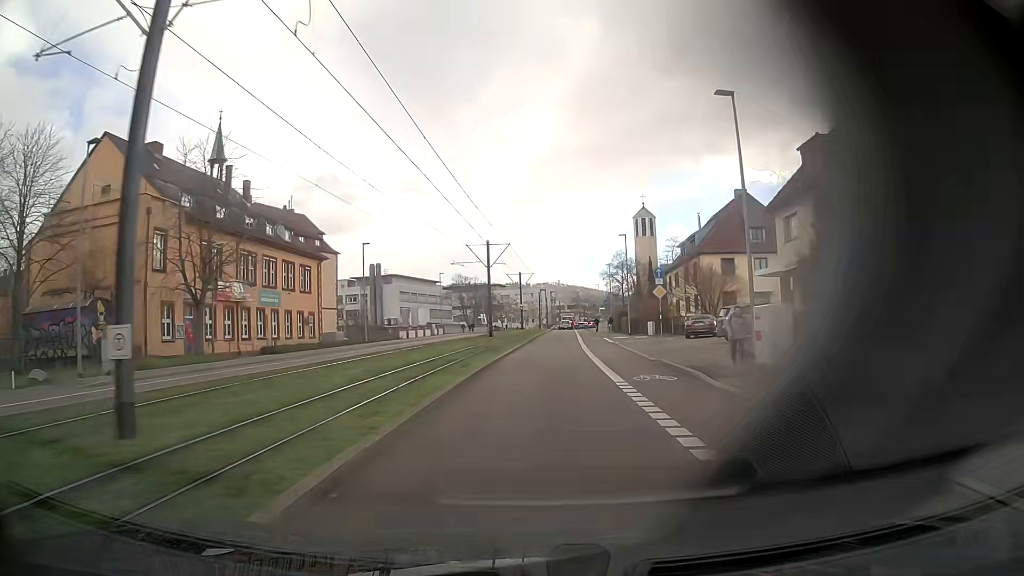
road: secondary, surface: asphalt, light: Day
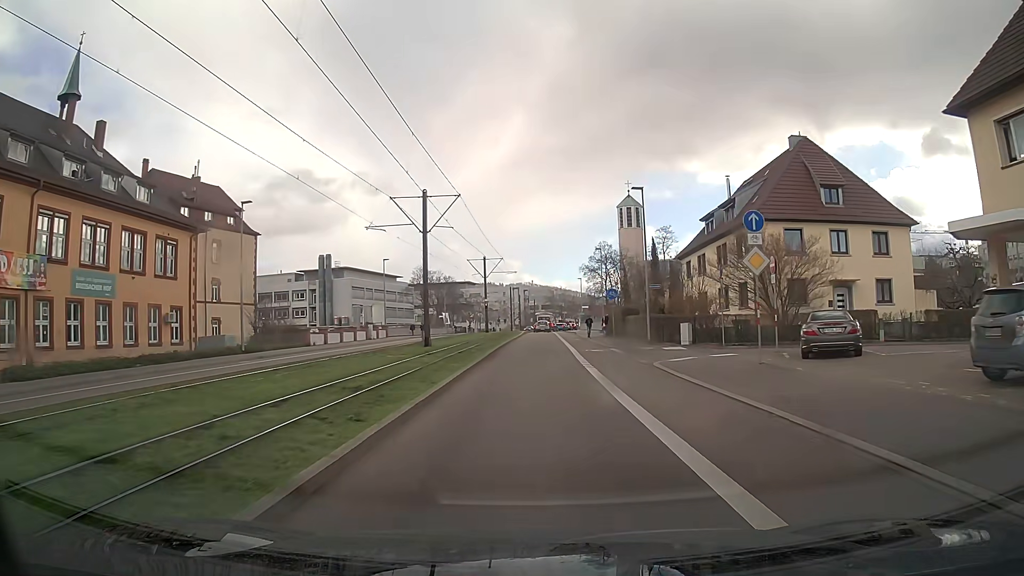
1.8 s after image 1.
(+0.4, +20.1) m; +2°
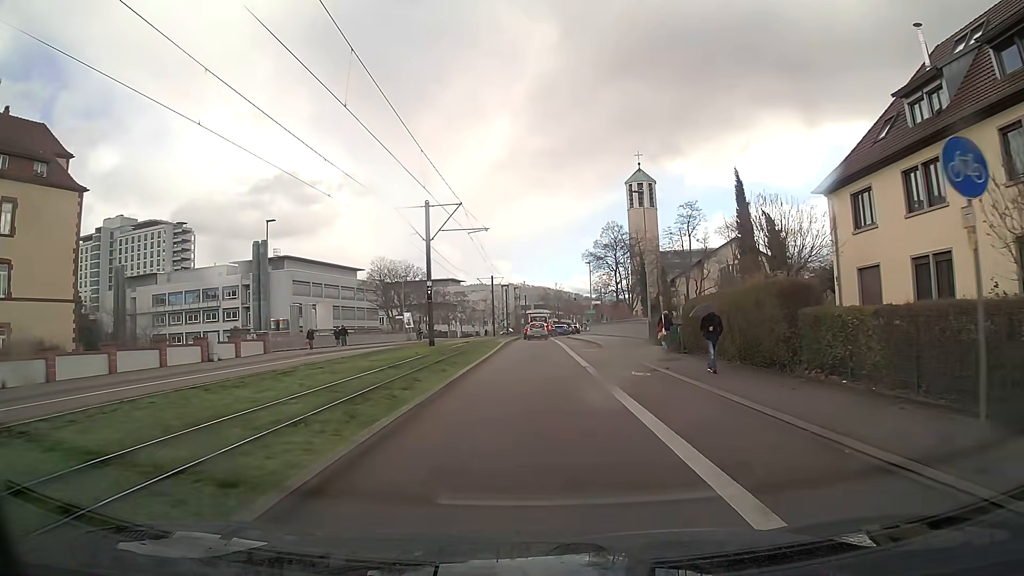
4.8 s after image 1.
(+0.3, +30.7) m; +1°
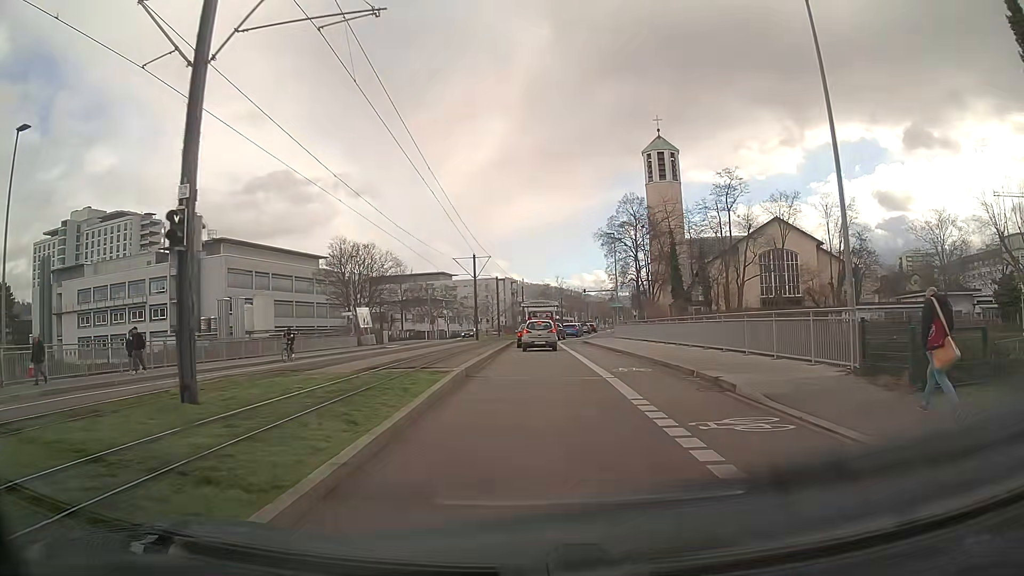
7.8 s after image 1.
(0.0, +23.9) m; 0°
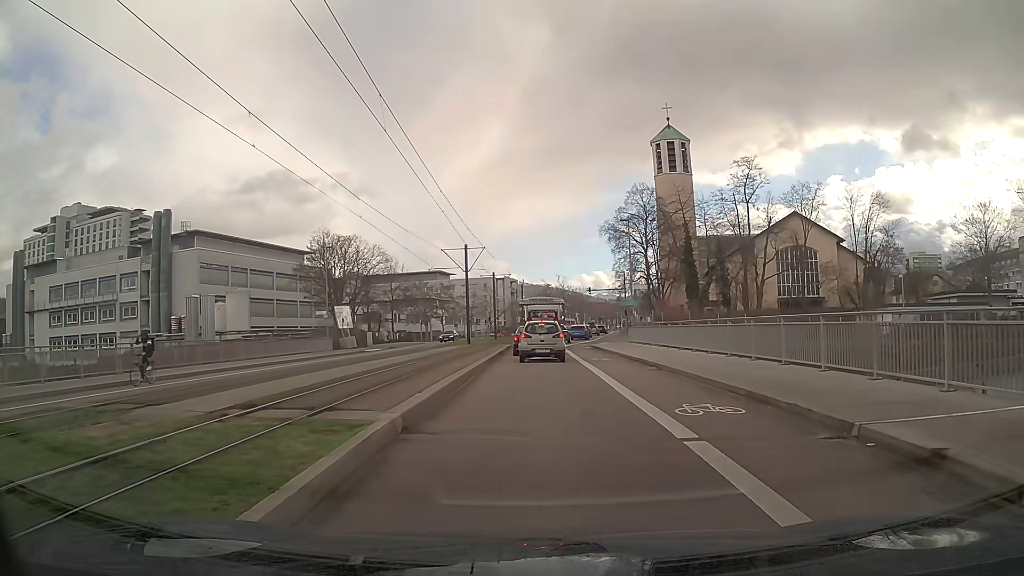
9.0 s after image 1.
(0.0, +7.7) m; 0°
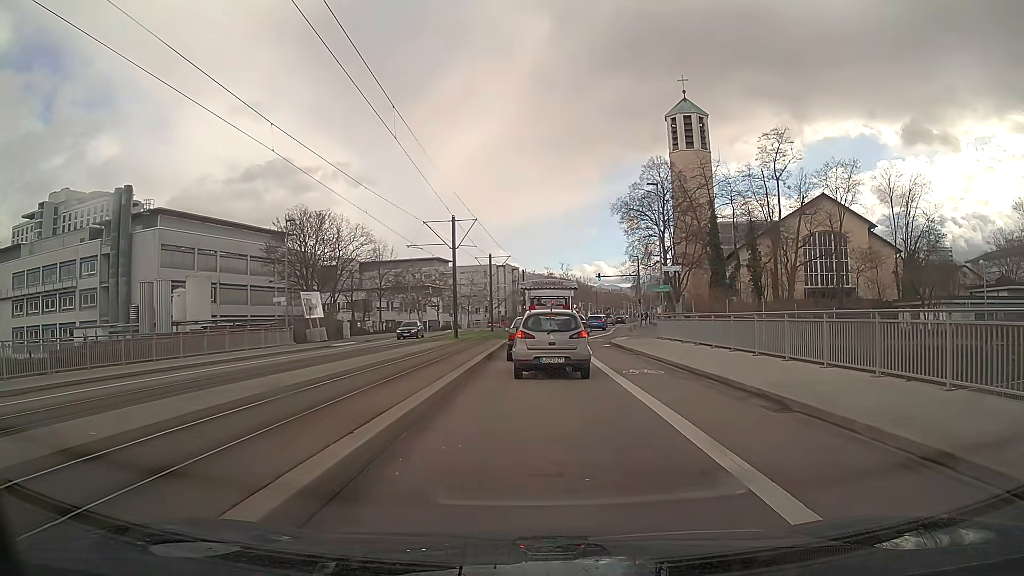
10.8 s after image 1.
(0.0, +9.5) m; 0°
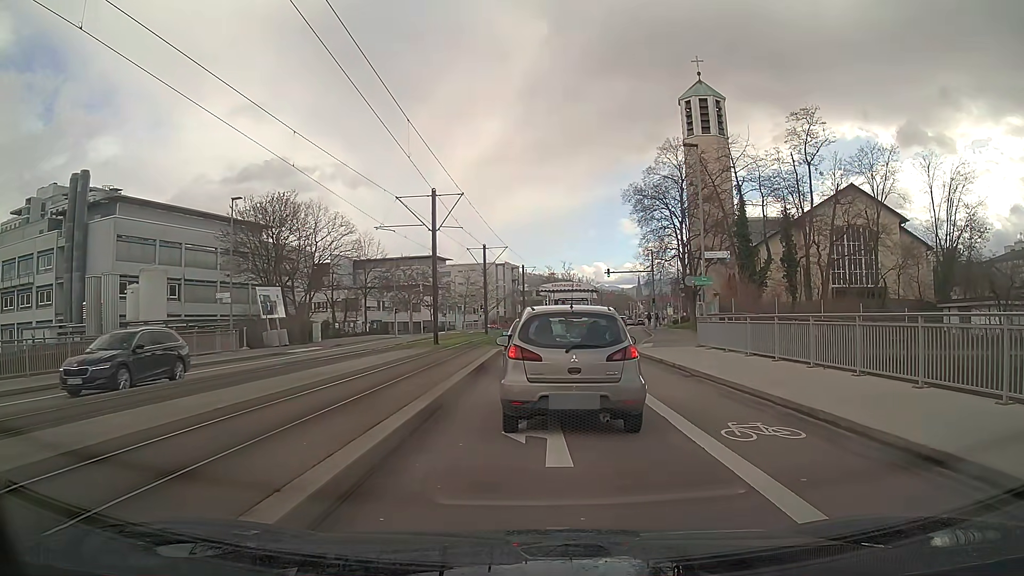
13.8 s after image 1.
(0.0, +8.5) m; 0°
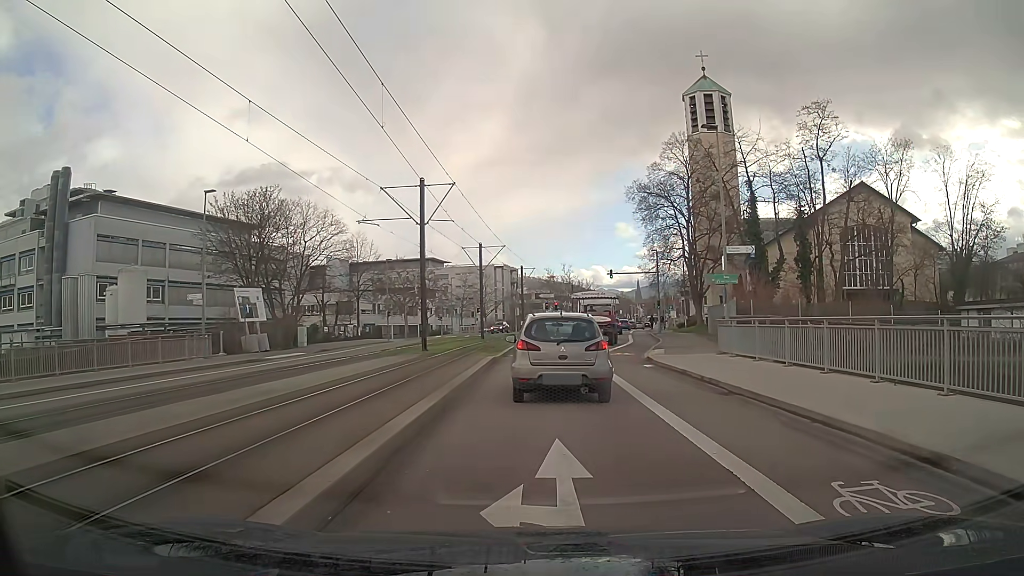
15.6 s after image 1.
(0.0, +3.4) m; 0°
(0, +10) (0, +20) (+2, +30) (+3, +40) (+5, +50) (+7, +59) (+8, +69) (+10, +79) (+12, +89) (+14, +99) m
